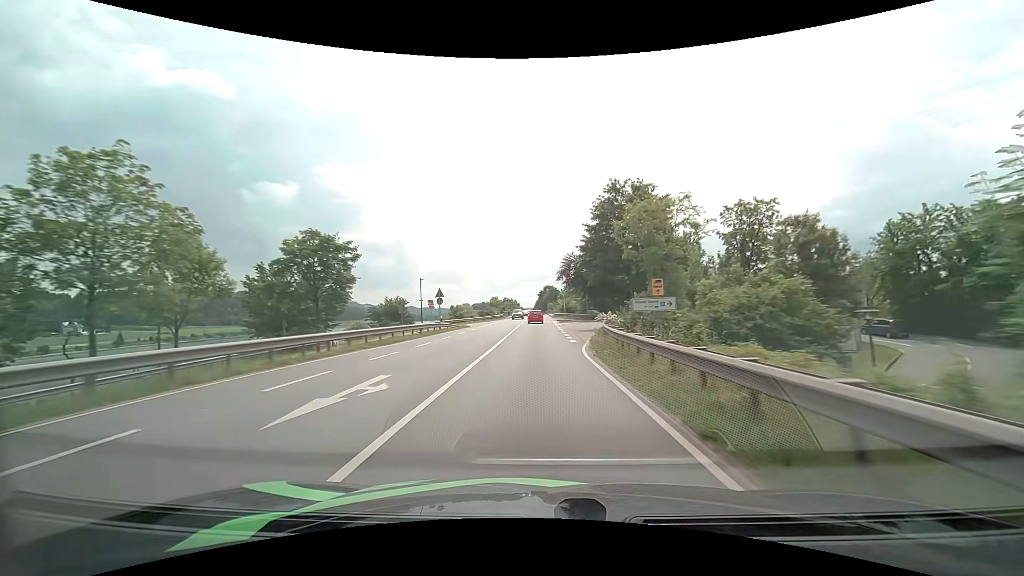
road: primary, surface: asphalt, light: Day
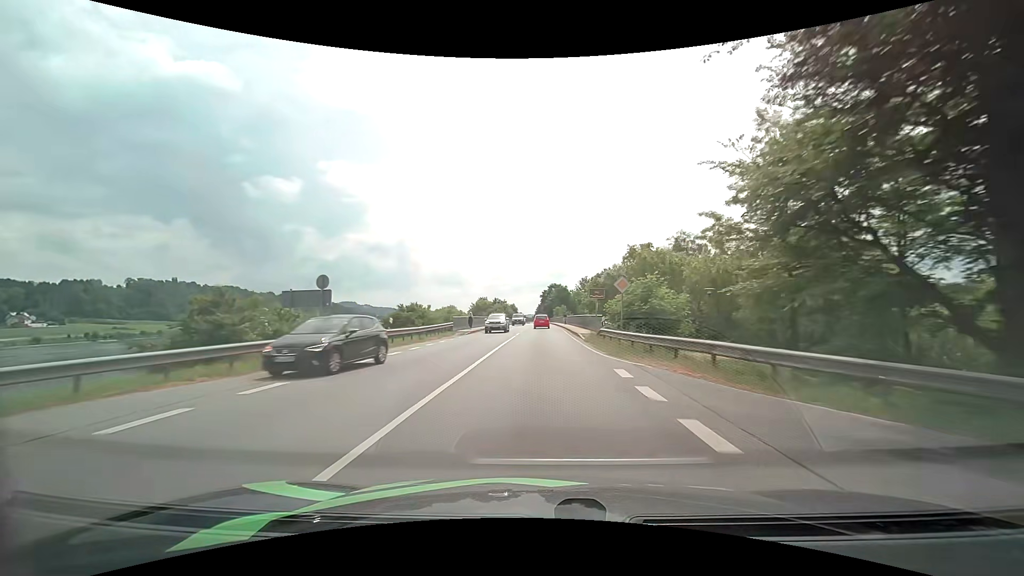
(-0.1, +62.0) m; 0°
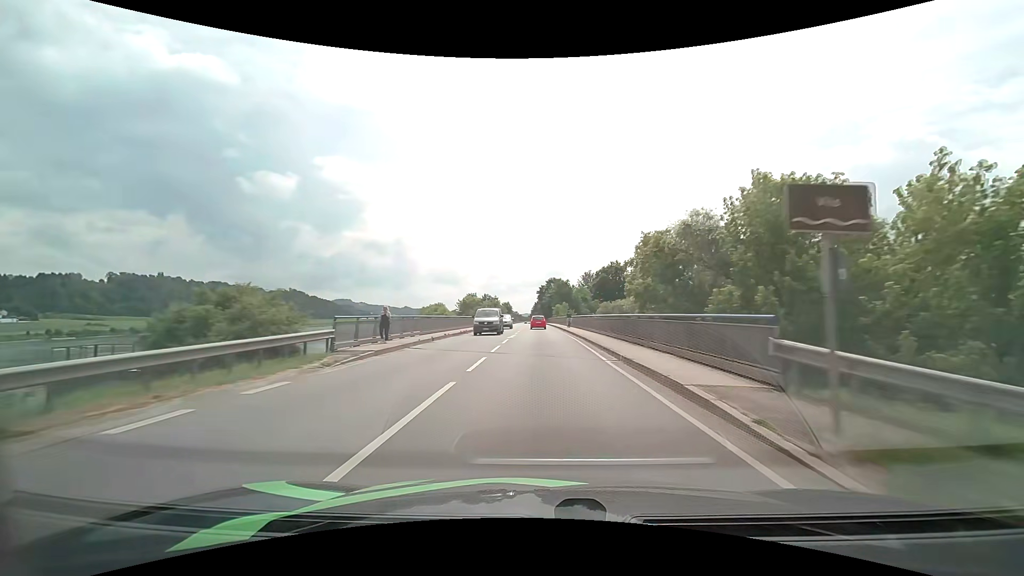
(+0.1, +23.9) m; +1°
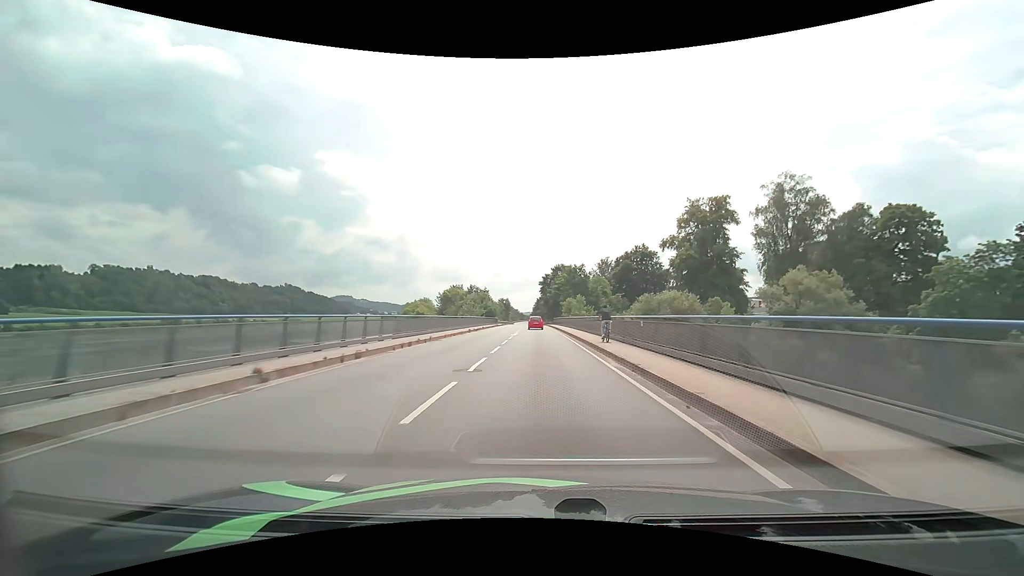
(0.0, +35.9) m; 0°
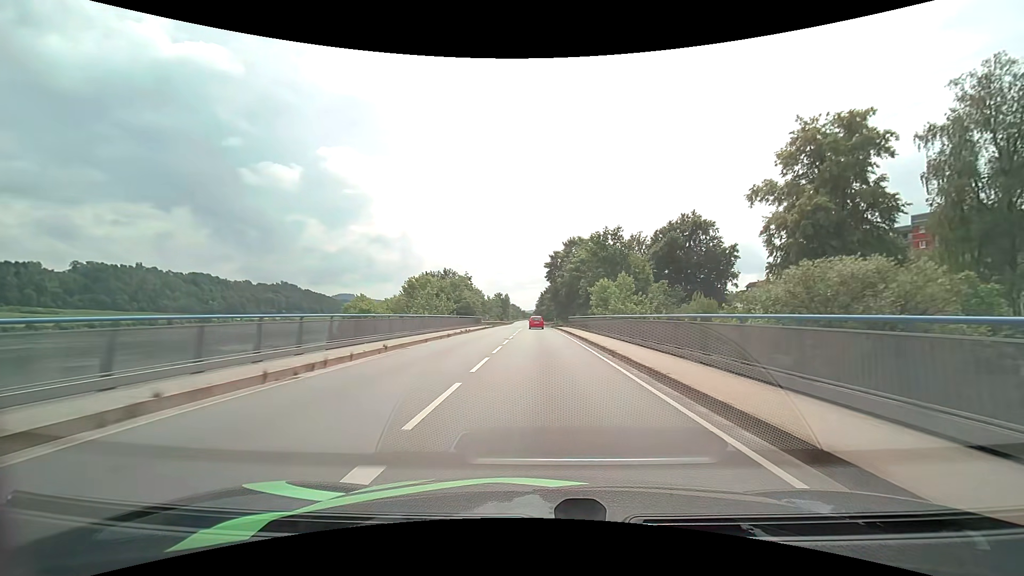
(-0.3, +36.4) m; 0°
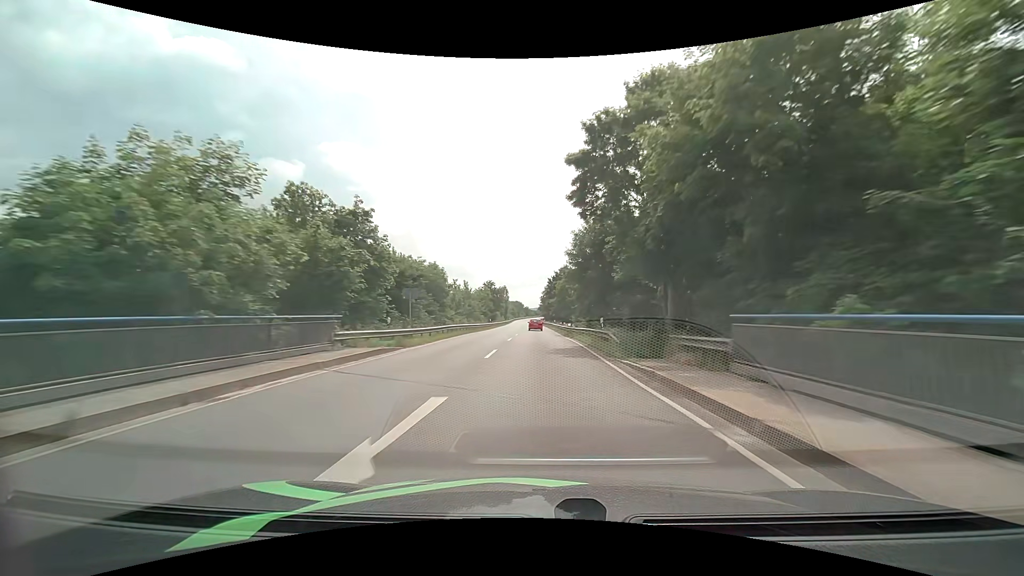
(-0.3, +50.5) m; -1°
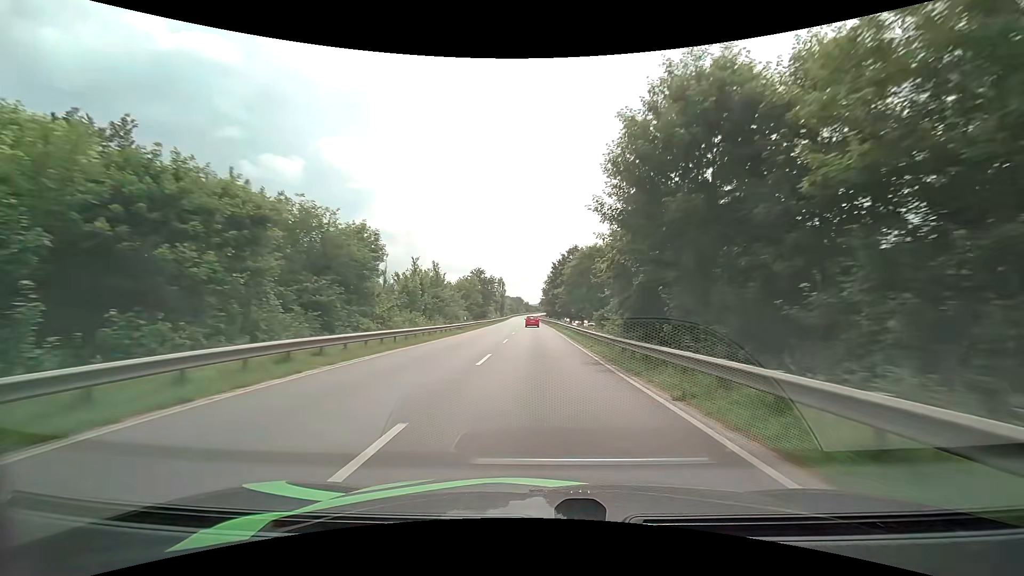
(0.0, +26.0) m; 0°
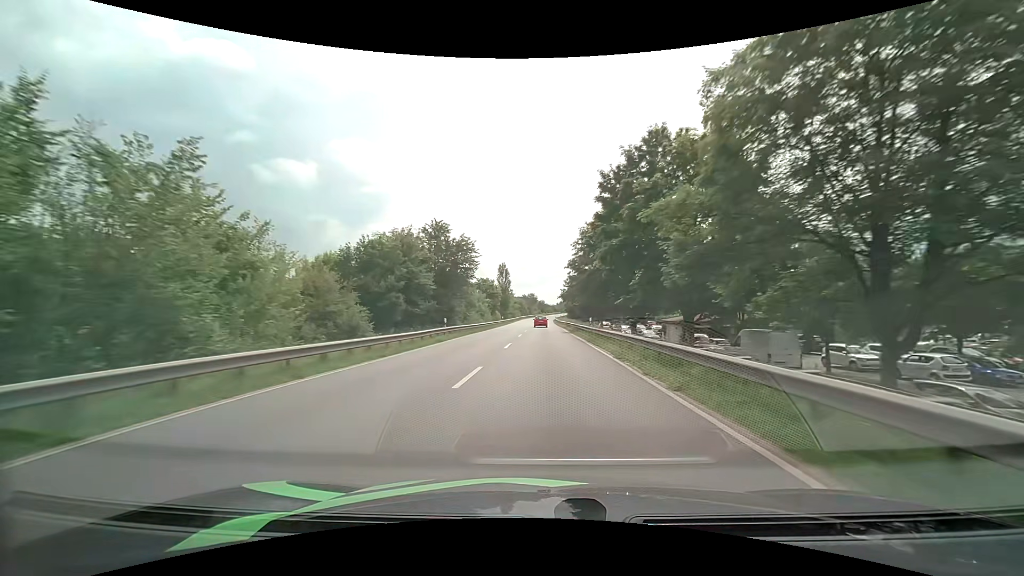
(-0.3, +53.0) m; -1°
(0, +10) (0, +20) (0, +30) (0, +40) (0, +50) (0, +60) (0, +70) (0, +80) (0, +90) (0, +100) m
